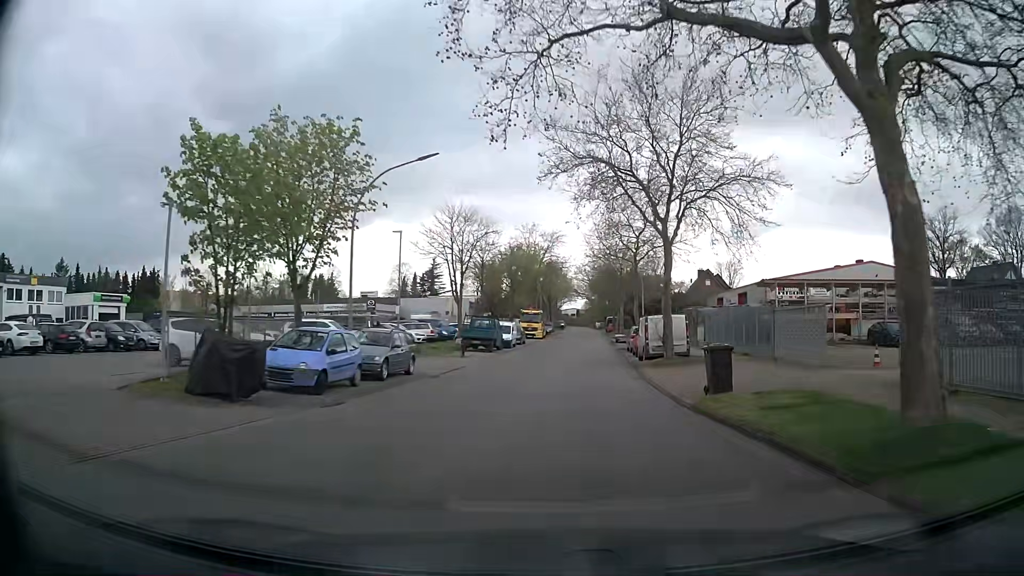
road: residential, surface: asphalt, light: Day
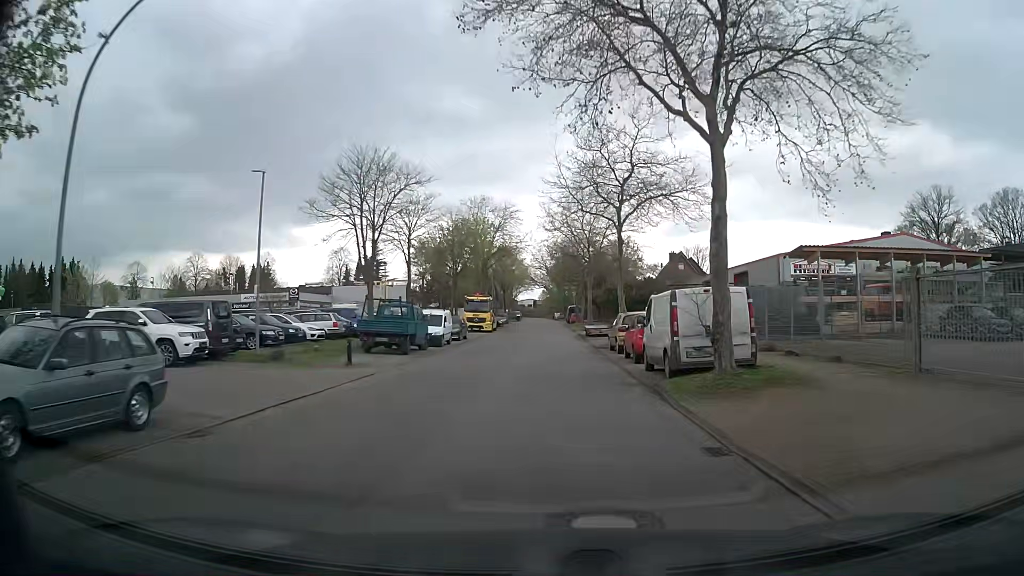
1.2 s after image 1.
(+0.5, +13.6) m; +4°
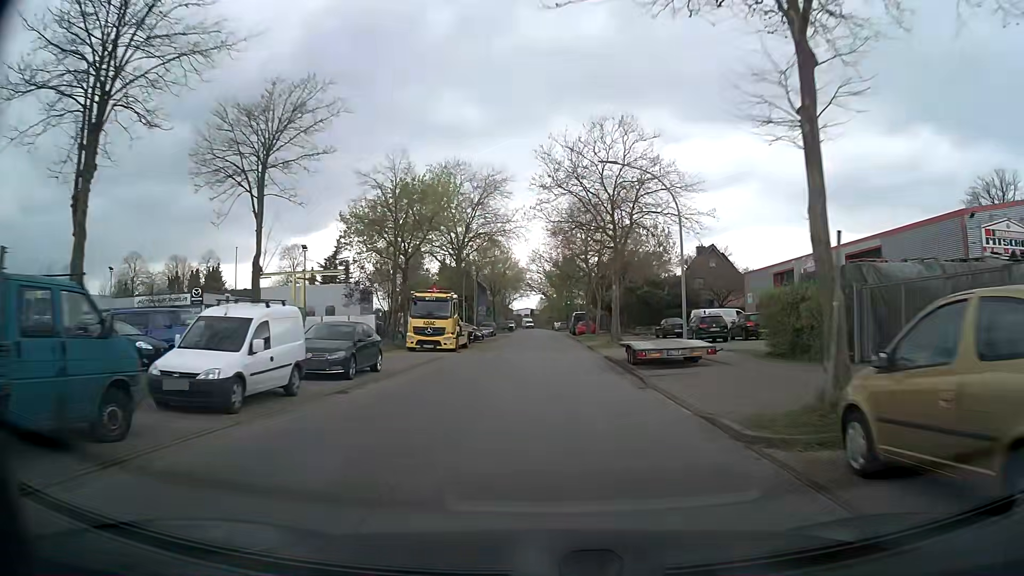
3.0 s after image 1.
(-0.1, +22.4) m; 0°
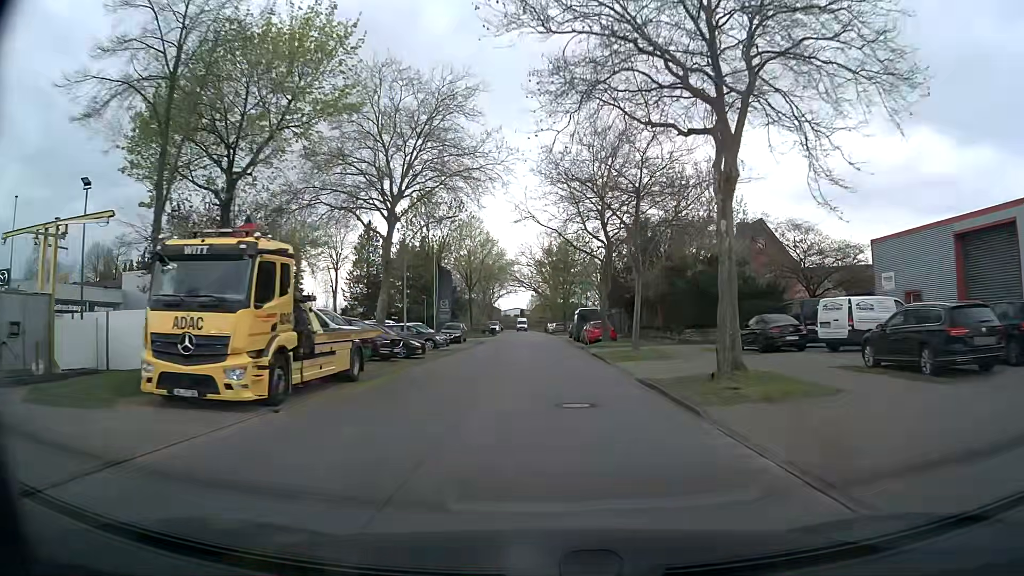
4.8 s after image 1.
(+0.2, +23.1) m; +1°
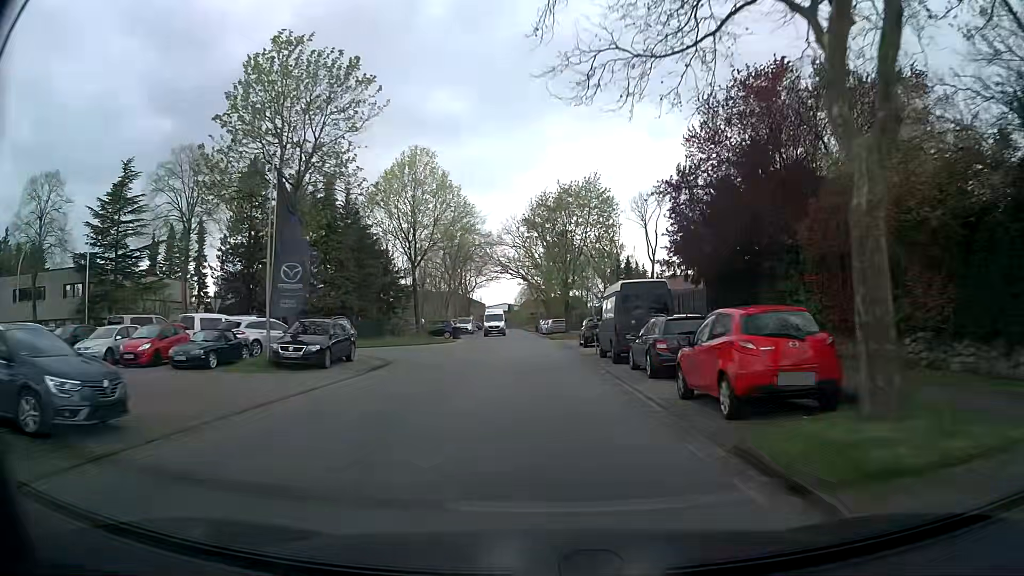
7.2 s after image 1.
(+0.1, +30.9) m; +1°
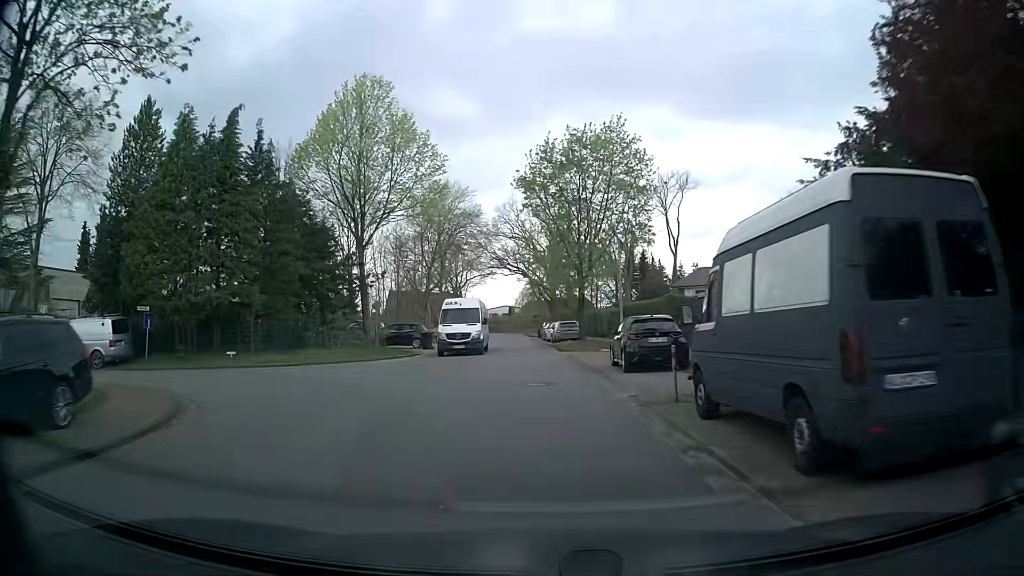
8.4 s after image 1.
(0.0, +15.5) m; 0°
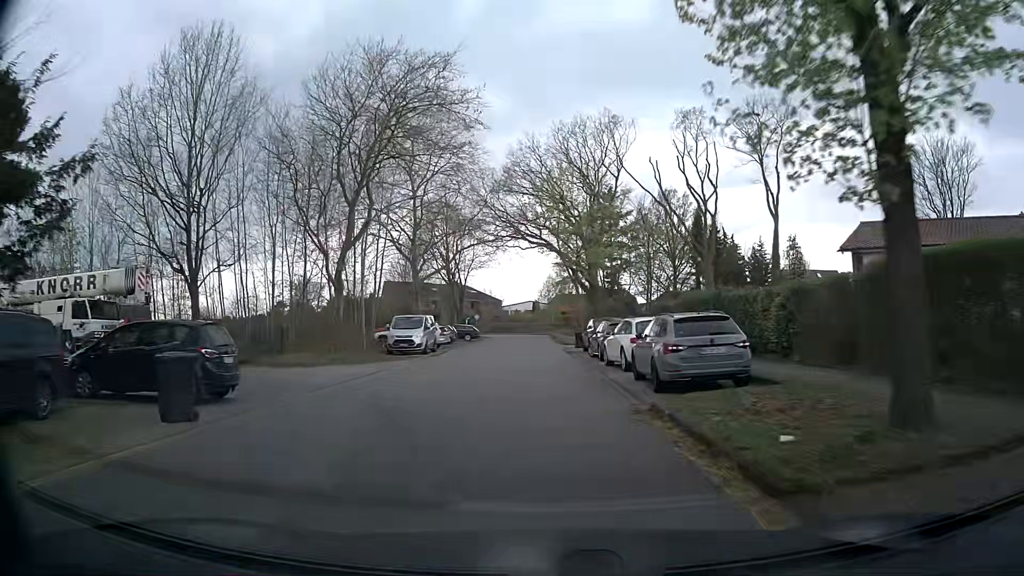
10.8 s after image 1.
(-1.0, +30.9) m; -3°
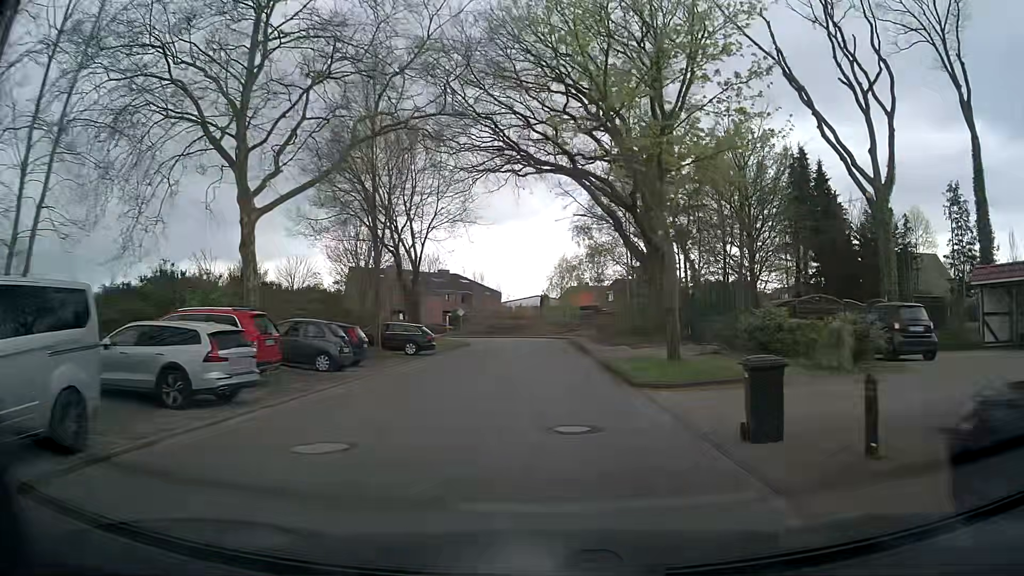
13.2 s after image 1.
(+0.1, +30.0) m; 0°
(0, +10) (0, +20) (0, +30) (0, +40) (0, +50) (-3, +59) (-9, +68) (-16, +75) (-24, +81) (-32, +87) m
